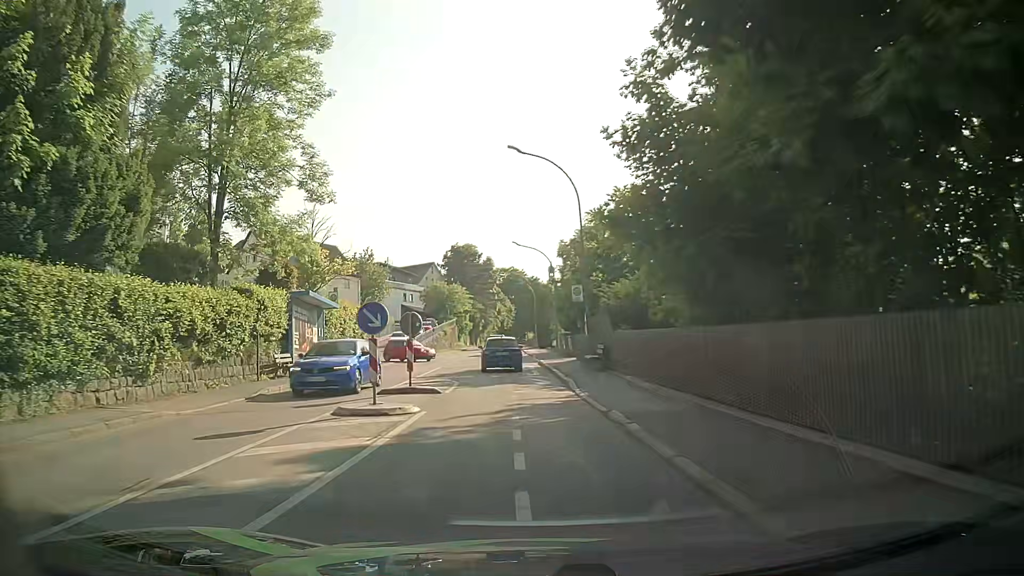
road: tertiary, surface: asphalt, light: Day
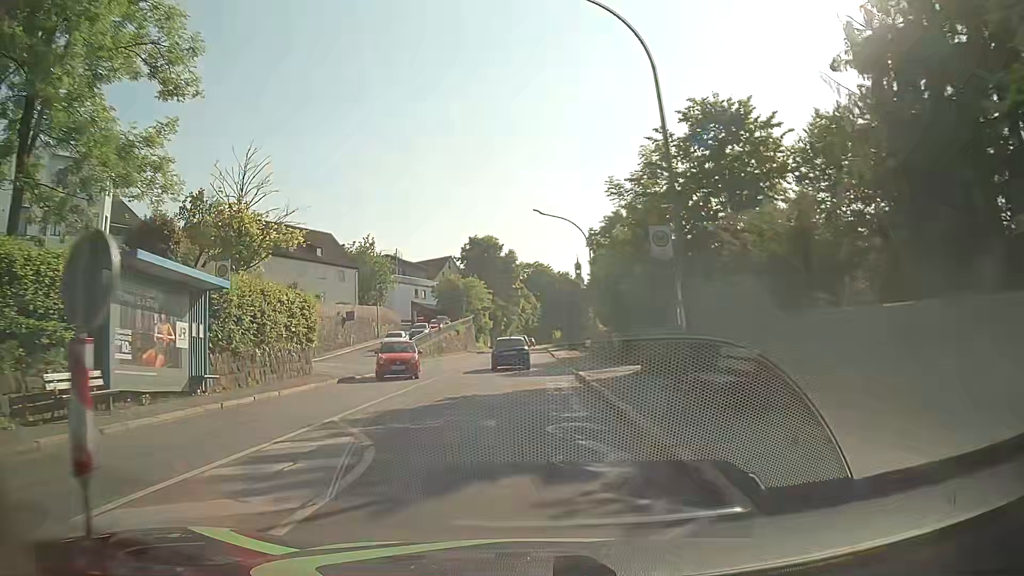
(-0.2, +13.6) m; -2°
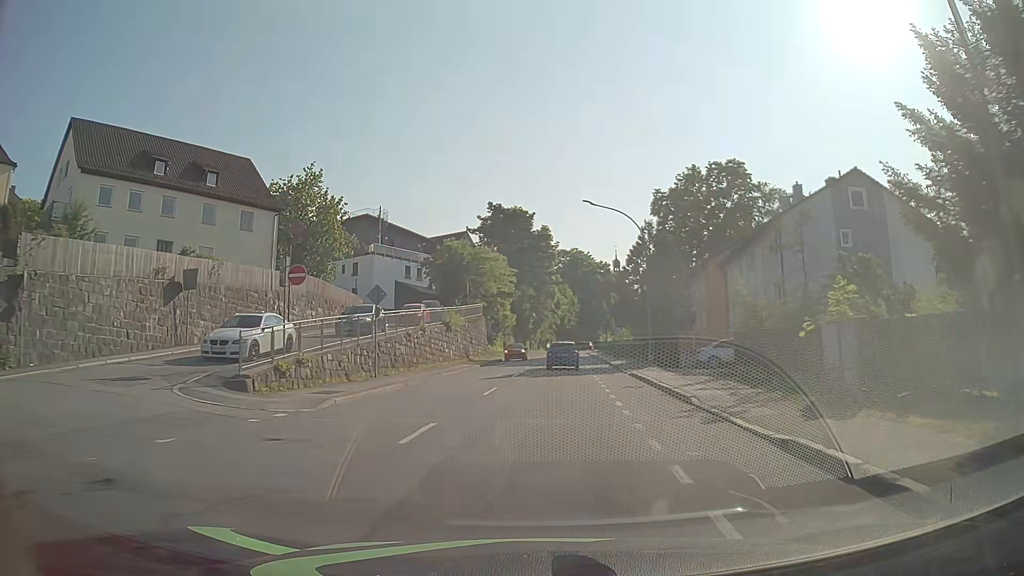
(-1.6, +34.3) m; -3°
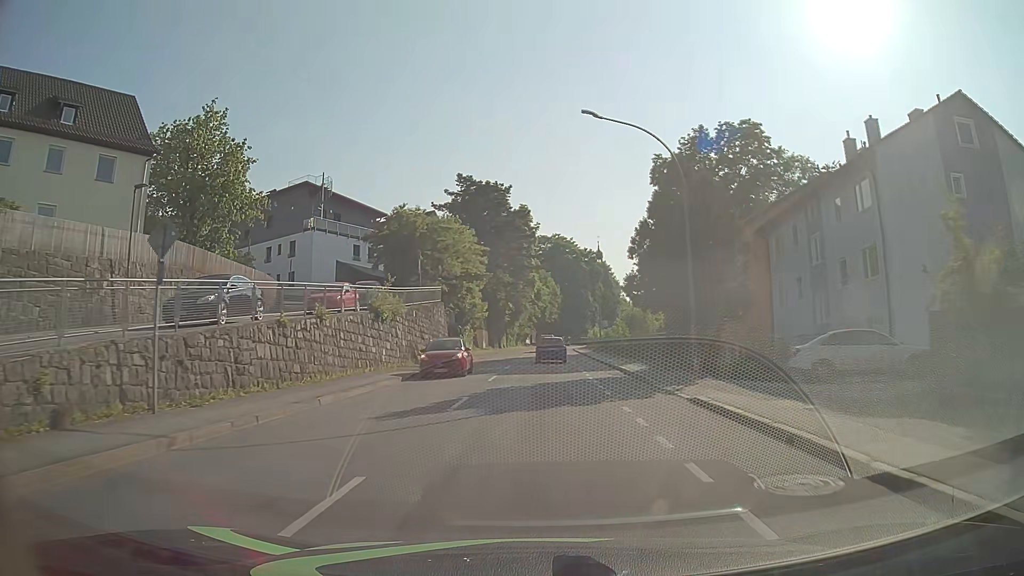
(+0.3, +14.3) m; +2°
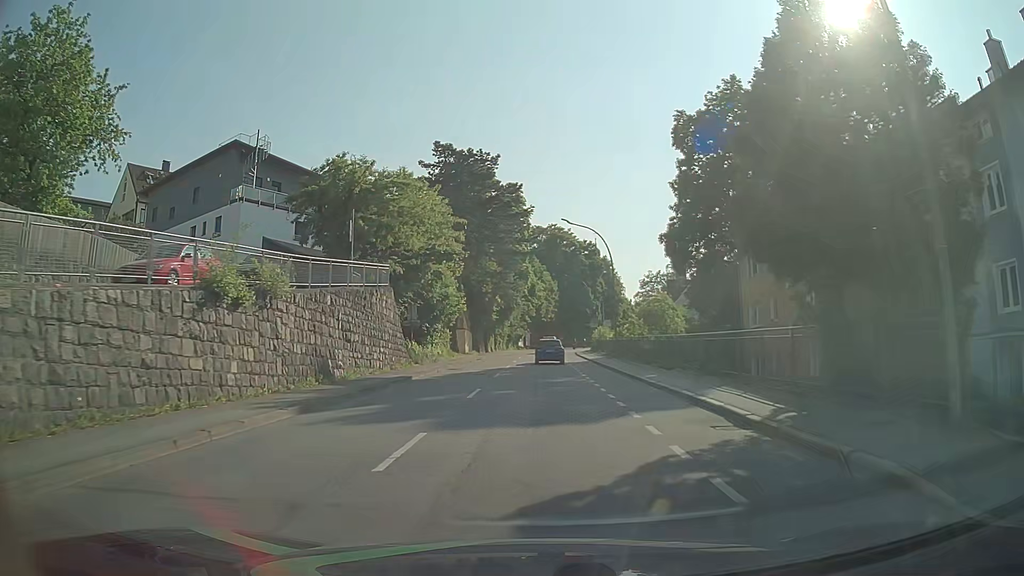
(+0.1, +14.8) m; +1°
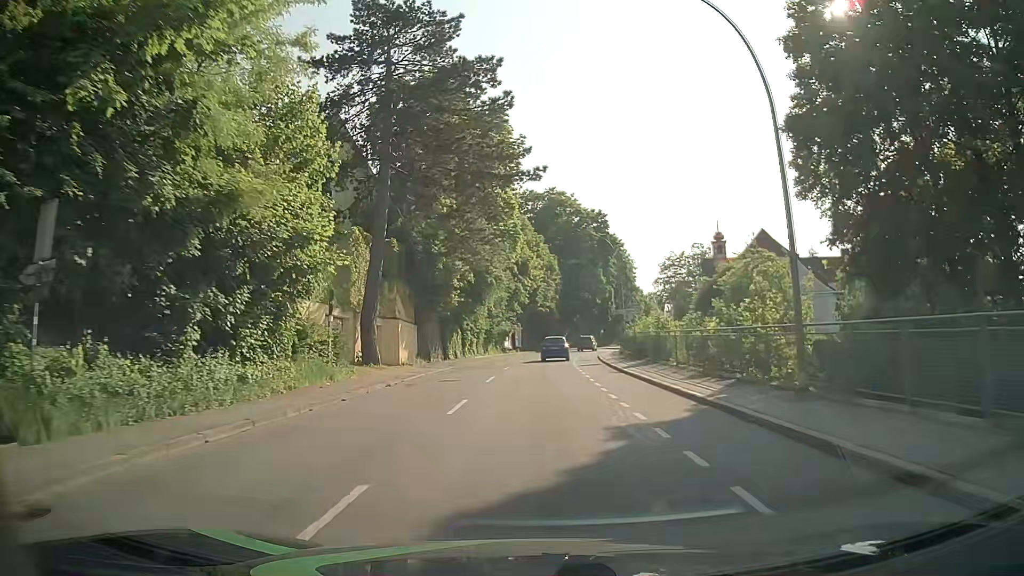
(-0.1, +30.7) m; 0°
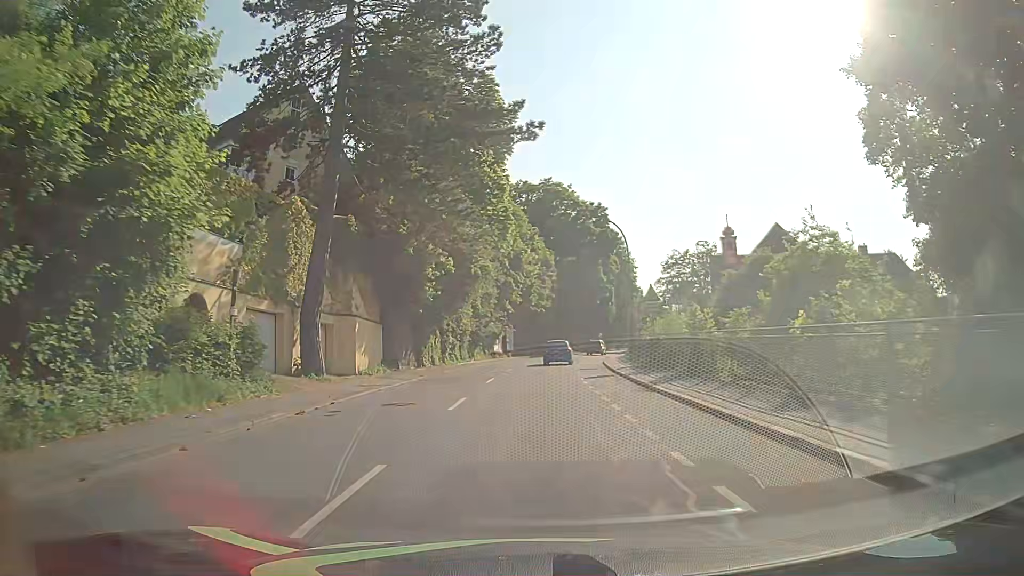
(0.0, +7.9) m; 0°
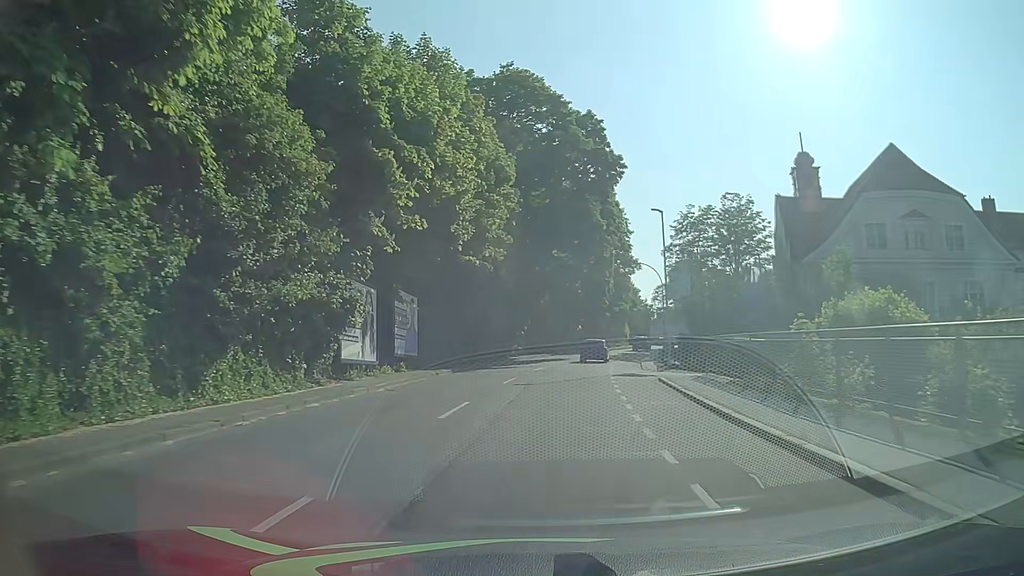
(+1.0, +38.0) m; +3°
(0, +10) (+1, +20) (+2, +30) (+3, +40) (+5, +50) (+7, +59) (+9, +69) (+12, +79) (+15, +88) (+18, +98) m
